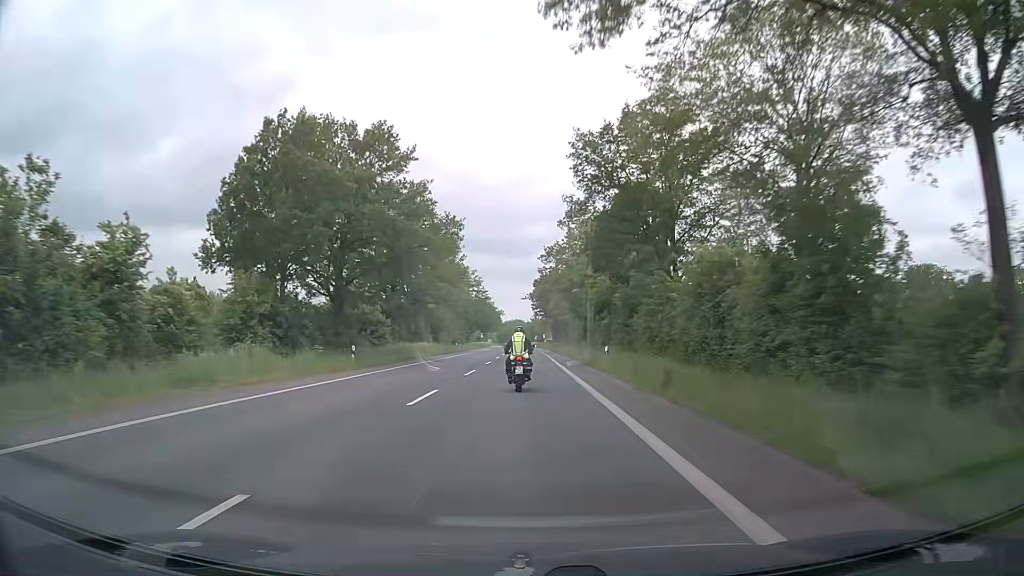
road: secondary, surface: asphalt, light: Day
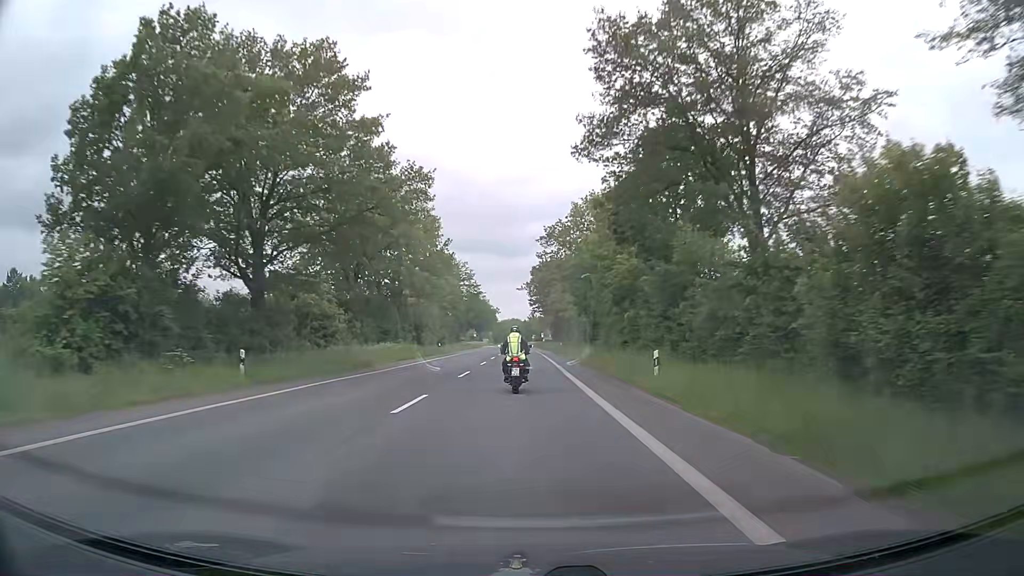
(-0.1, +13.3) m; 0°
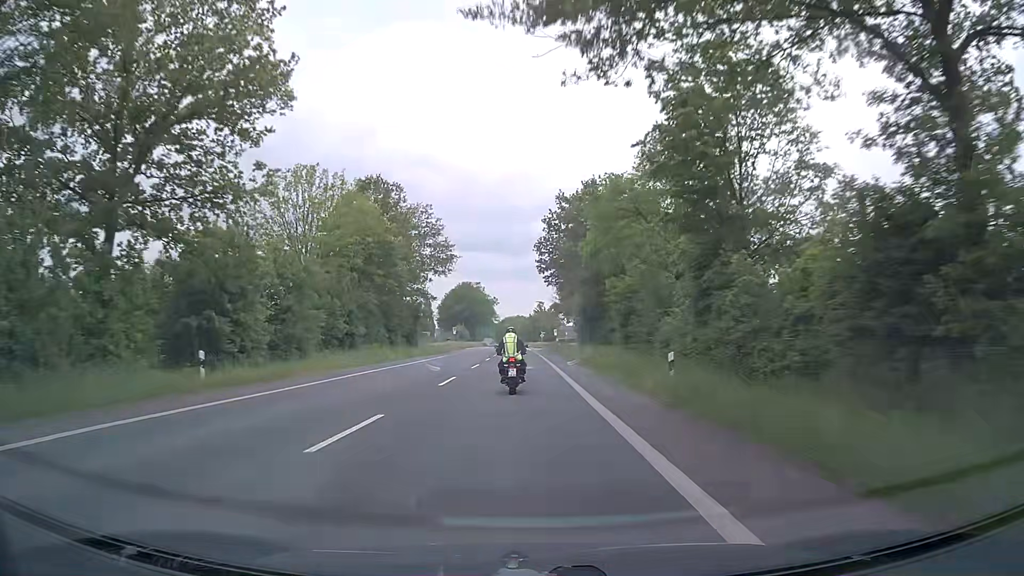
(-0.1, +53.0) m; -1°
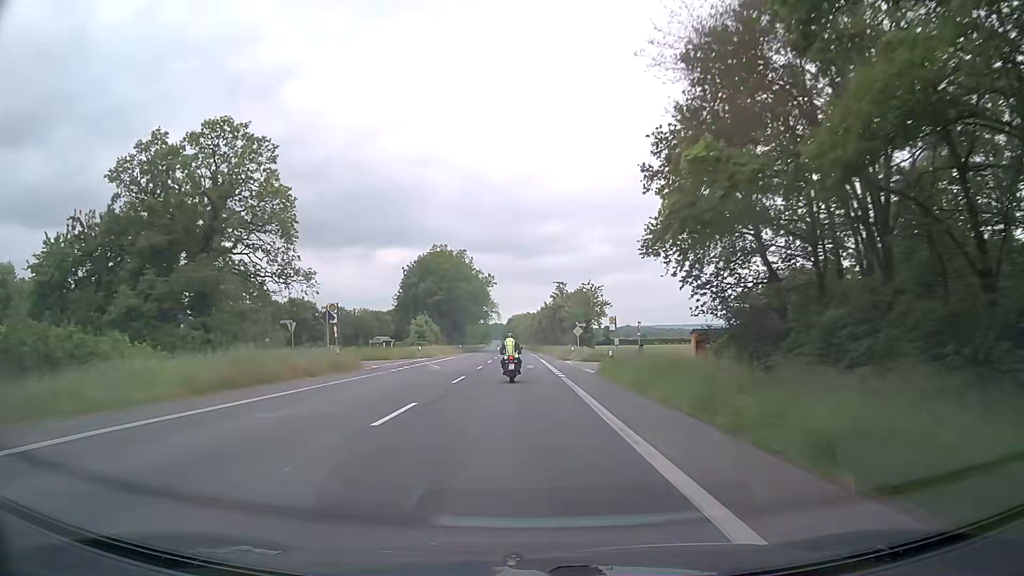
(-0.7, +70.0) m; -1°
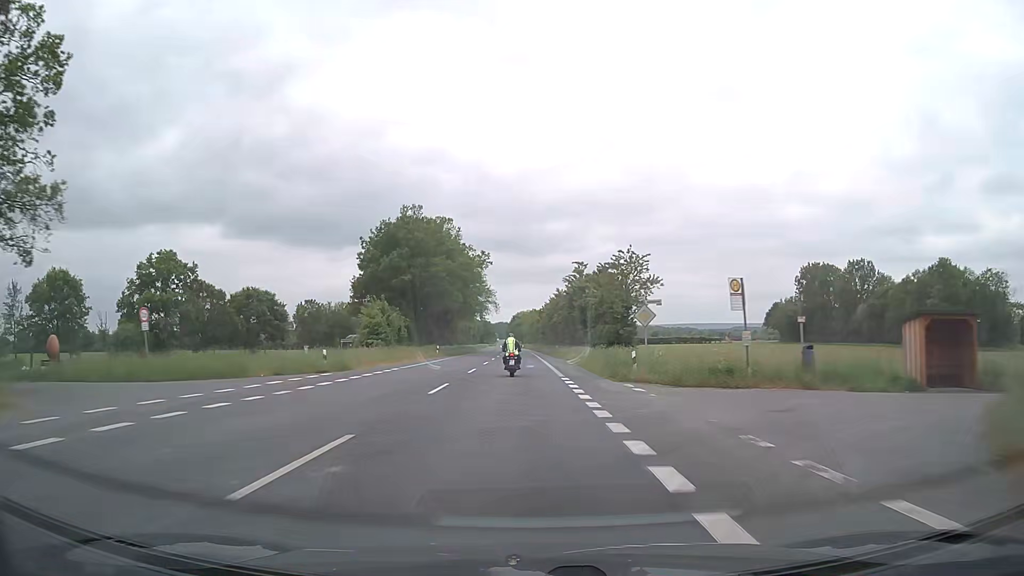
(-0.3, +29.6) m; -1°
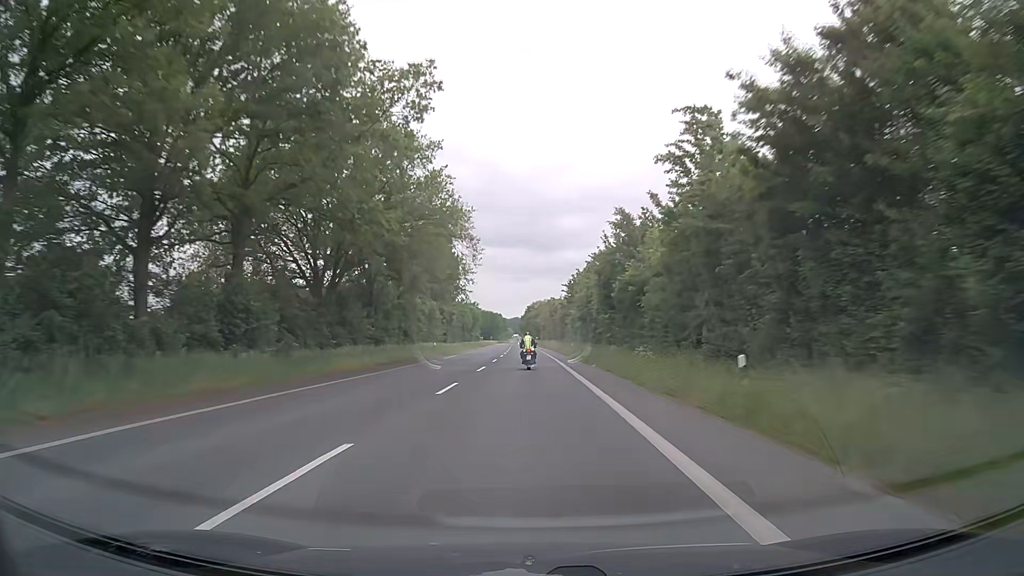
(-0.8, +61.7) m; -2°
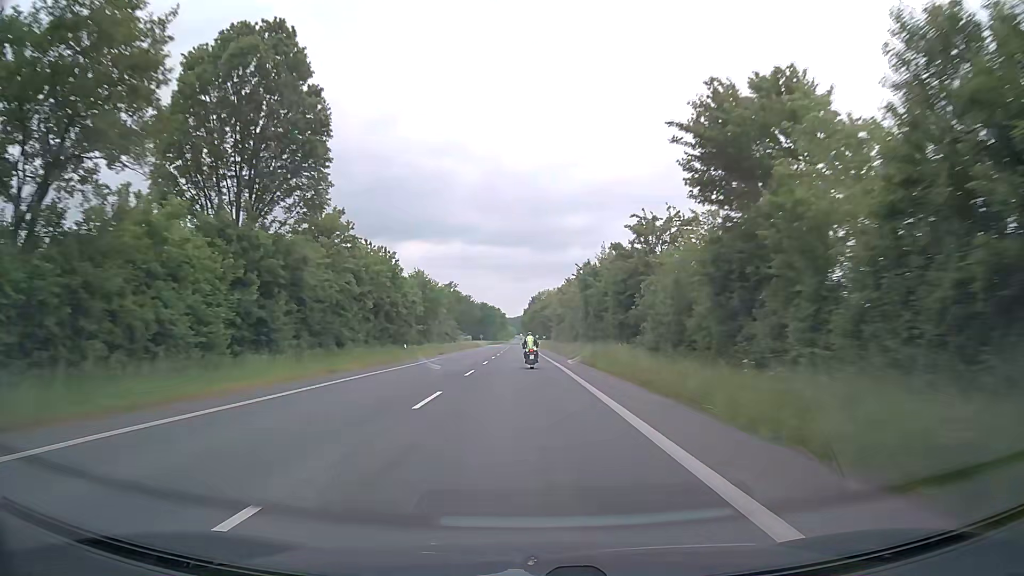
(-0.3, +63.8) m; 0°
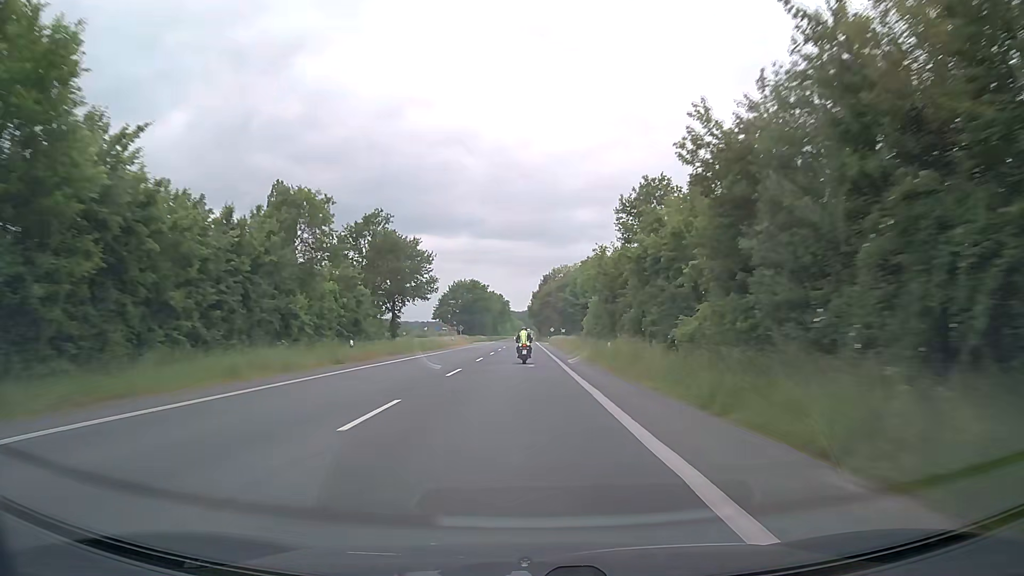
(-0.4, +64.7) m; -1°
(0, +10) (0, +20) (0, +30) (0, +40) (0, +50) (0, +60) (0, +70) (0, +80) (0, +90) (0, +100) m
